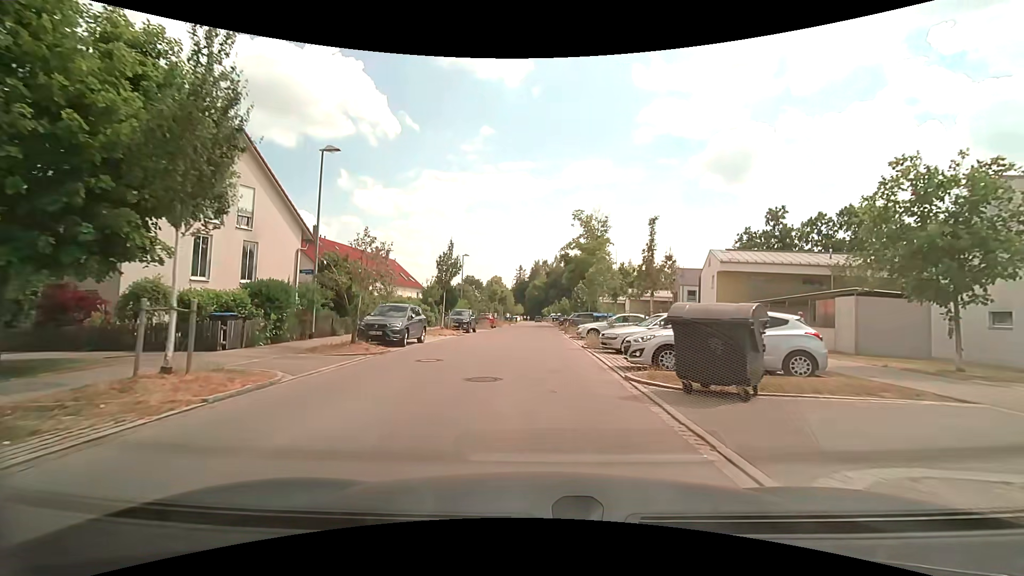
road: residential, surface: asphalt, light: Day
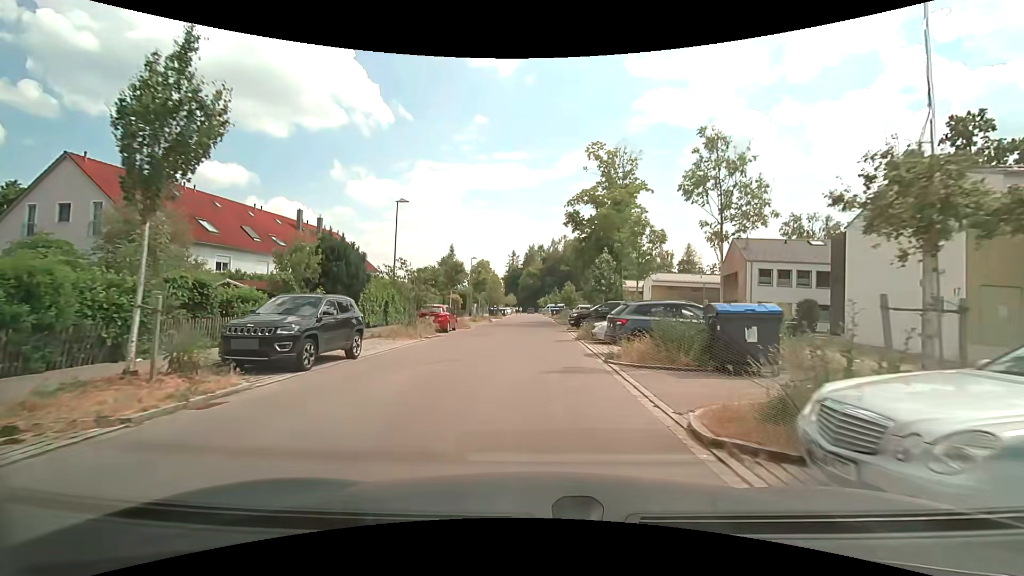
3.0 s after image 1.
(+0.2, +23.9) m; +1°
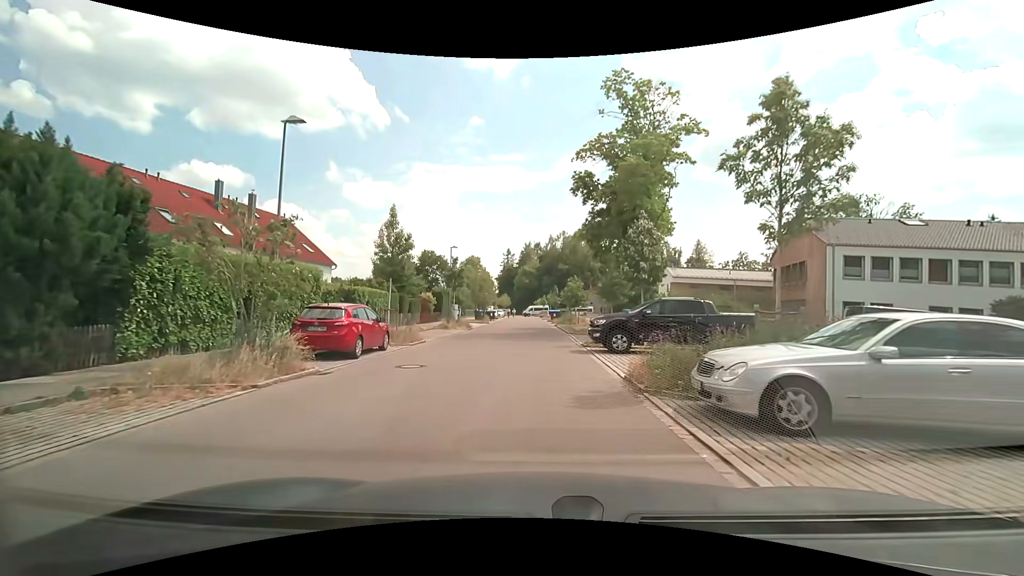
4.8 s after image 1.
(0.0, +13.4) m; 0°
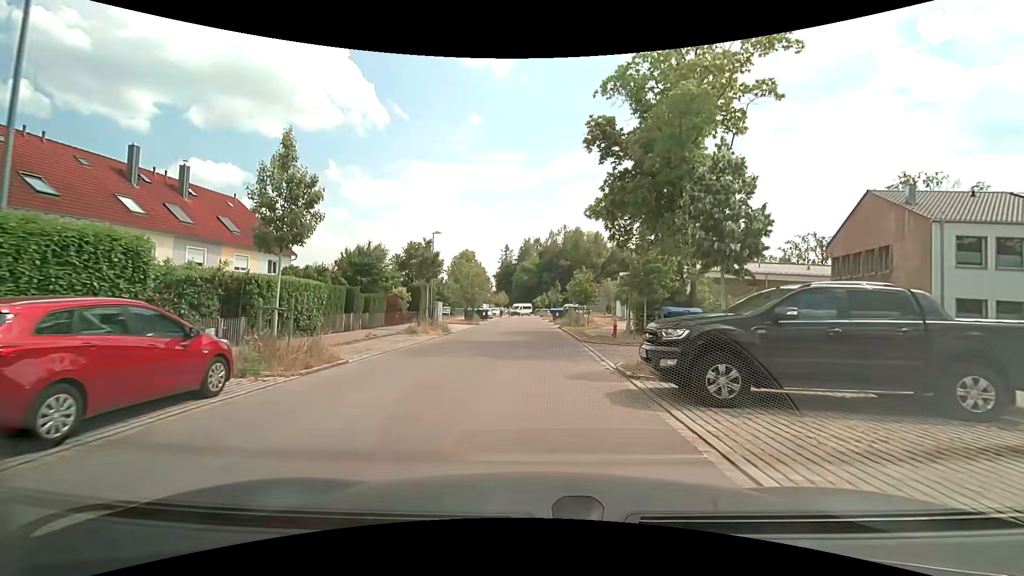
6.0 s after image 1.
(+0.1, +8.8) m; +1°
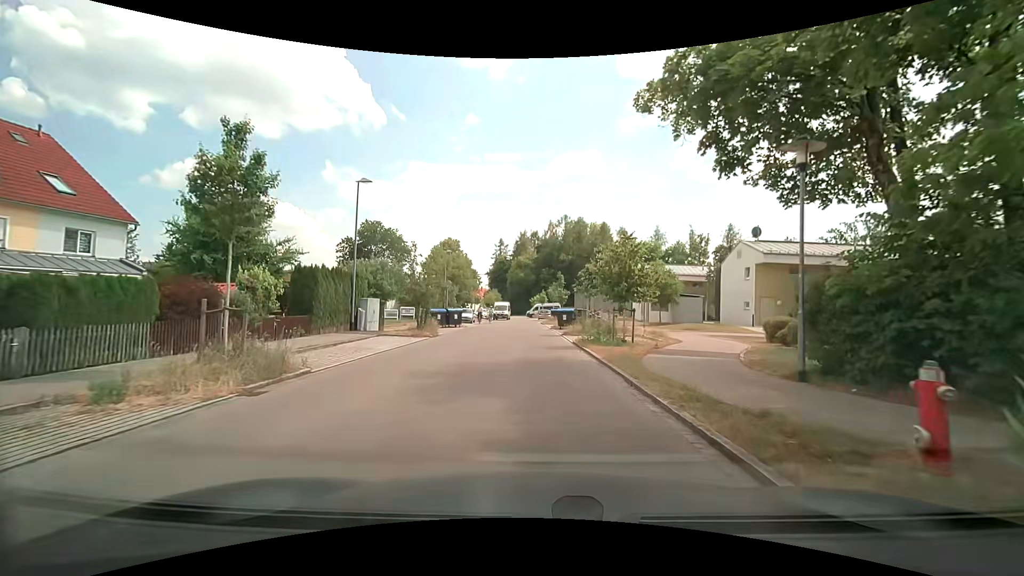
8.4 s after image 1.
(0.0, +17.8) m; 0°
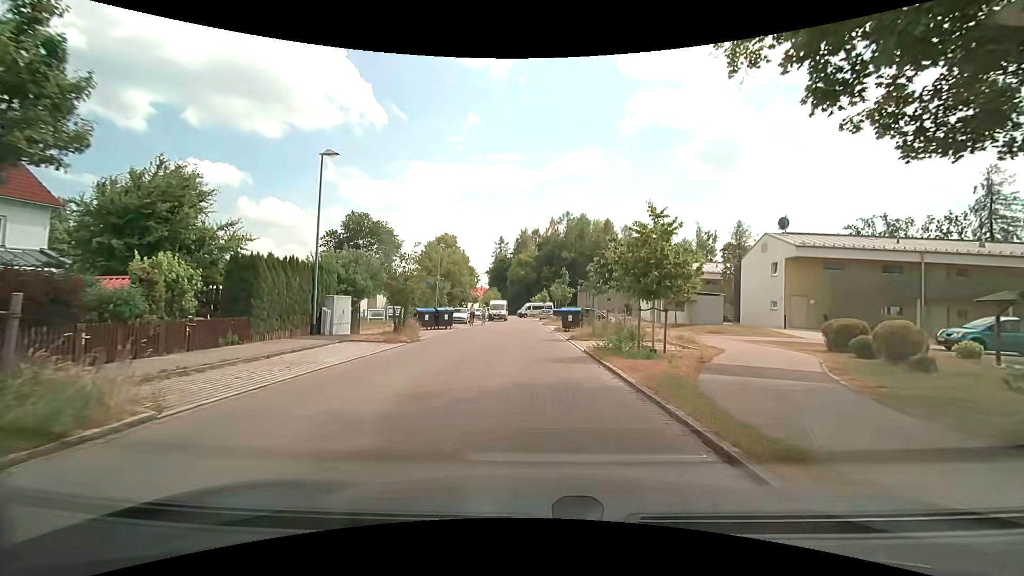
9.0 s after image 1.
(0.0, +4.5) m; 0°
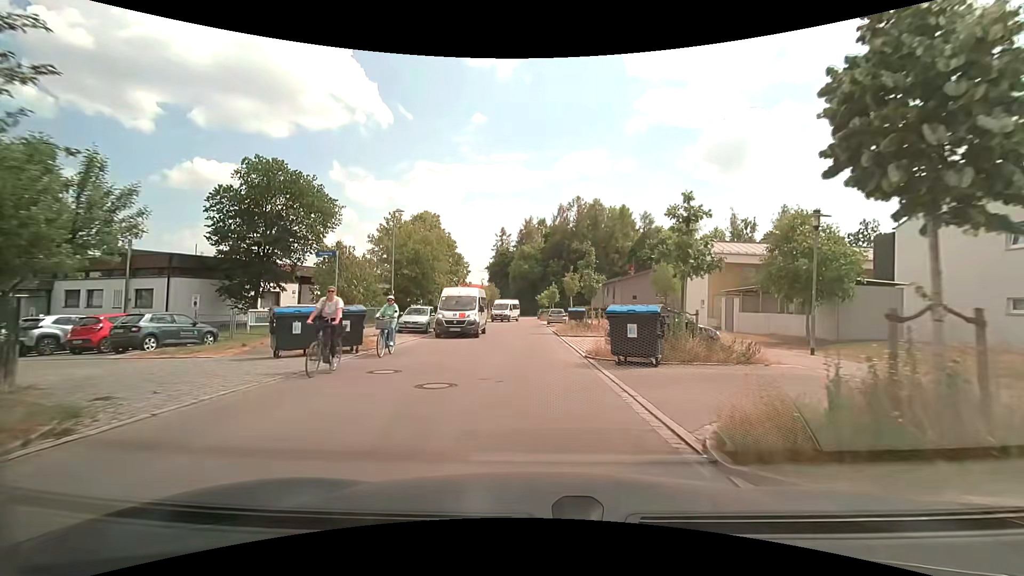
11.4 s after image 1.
(0.0, +18.2) m; 0°
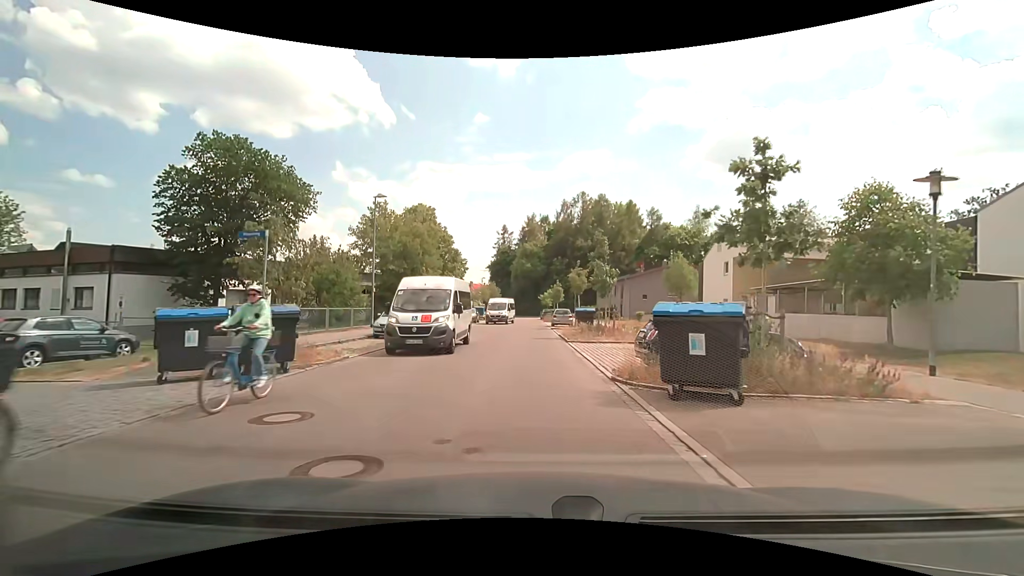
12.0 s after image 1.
(0.0, +4.5) m; 0°
(0, +10) (0, +20) (0, +30) (-1, +40) (-1, +50) (-1, +60) (-1, +70) (-1, +80) (-2, +90) (-2, +100) m
